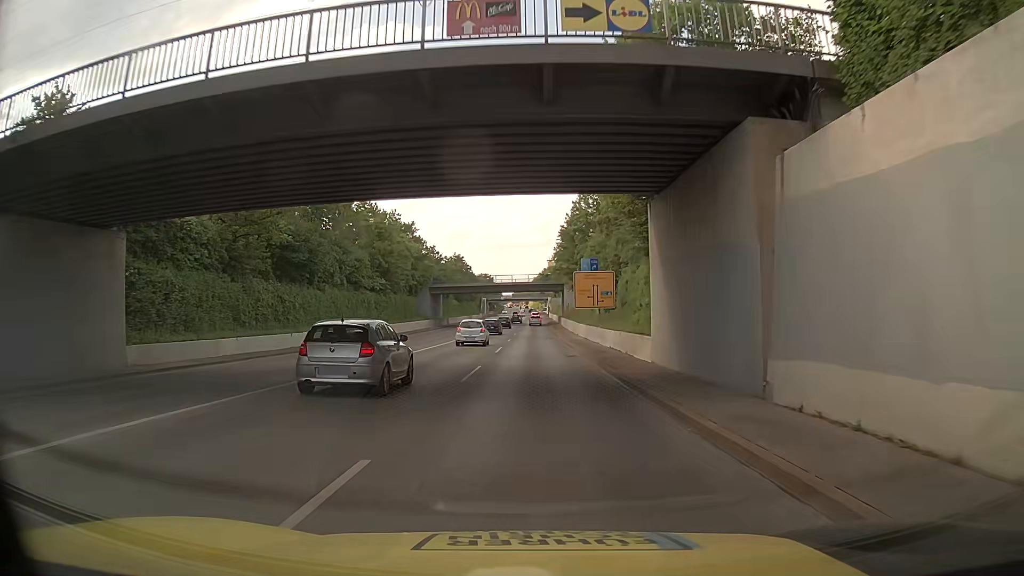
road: secondary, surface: asphalt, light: Day
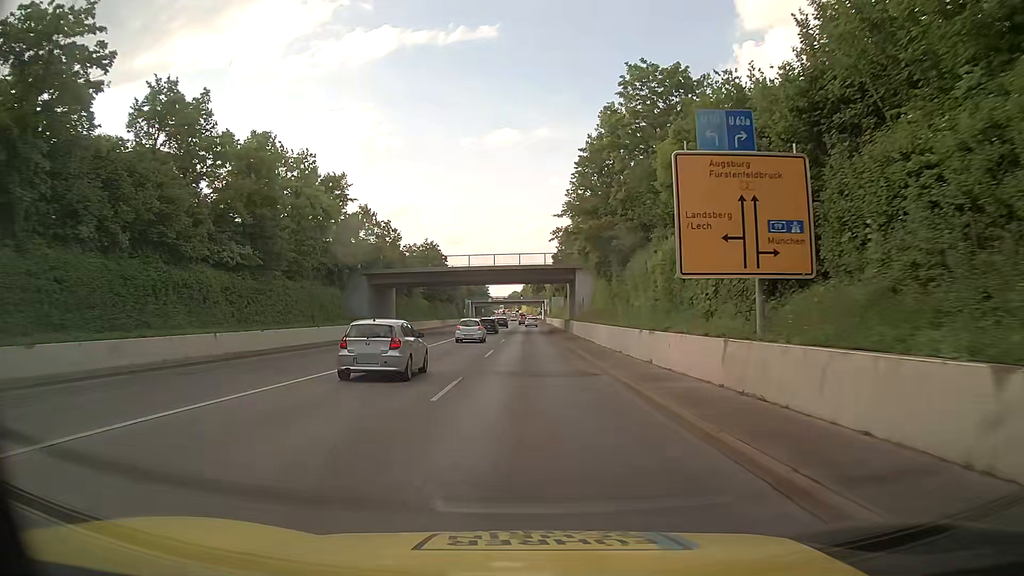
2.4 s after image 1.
(+0.3, +34.0) m; +1°
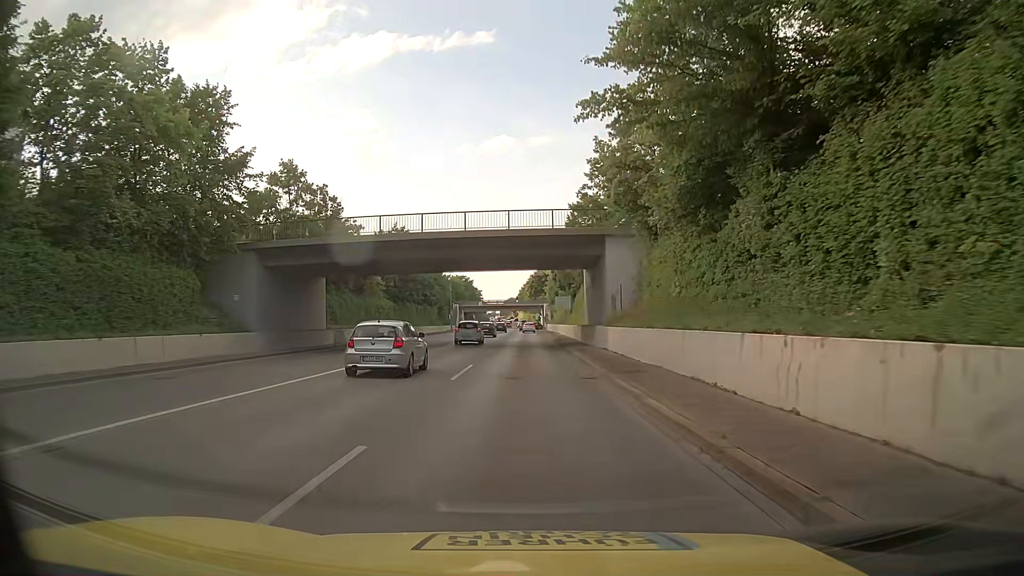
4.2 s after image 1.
(+0.2, +25.5) m; +1°
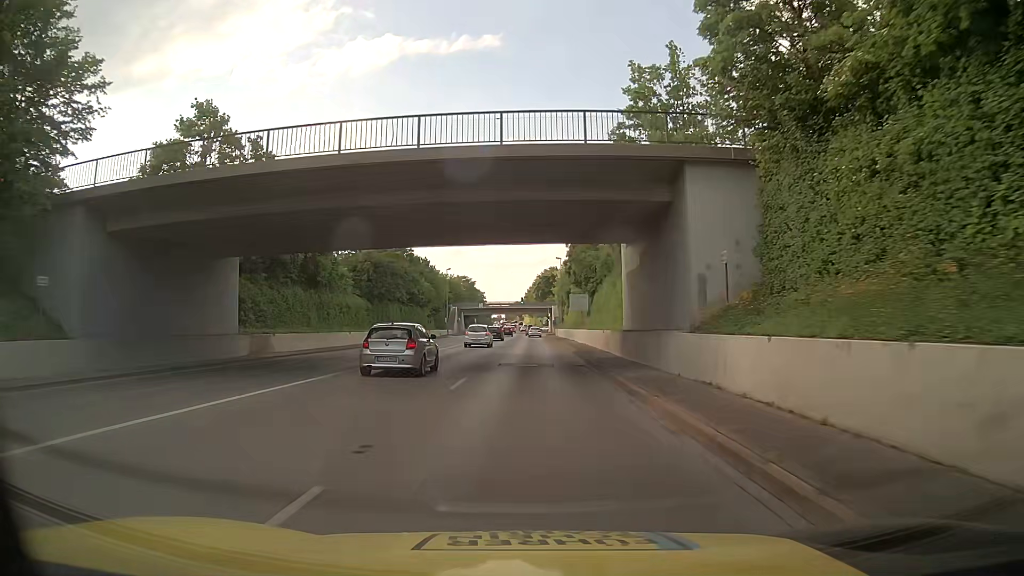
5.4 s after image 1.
(-0.1, +16.9) m; 0°
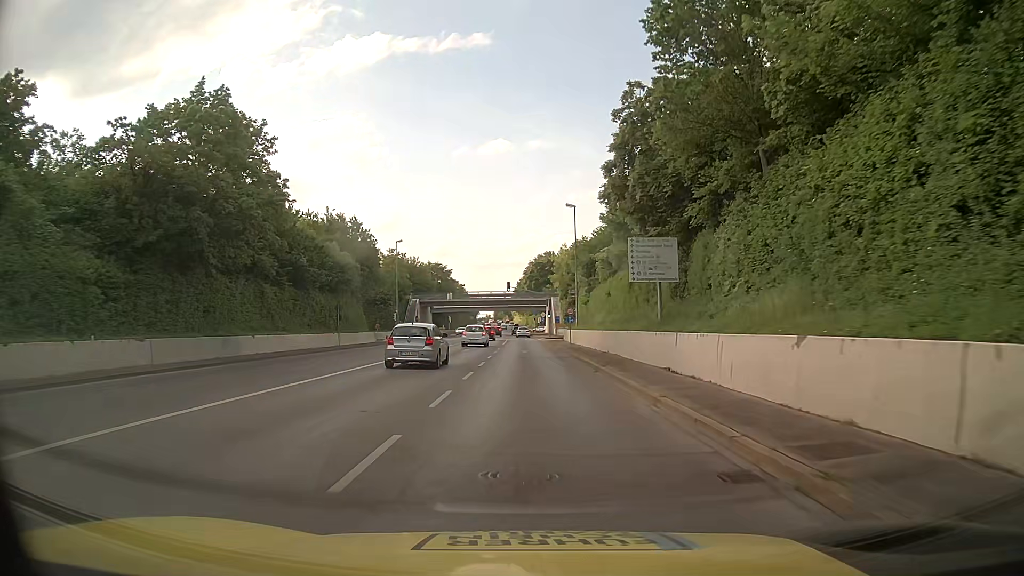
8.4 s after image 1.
(-0.9, +42.3) m; 0°
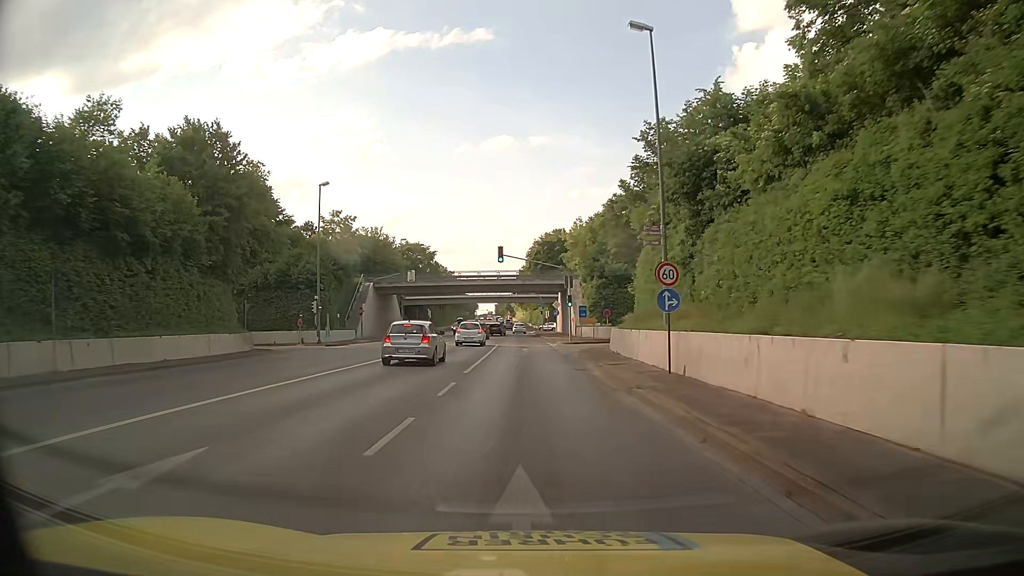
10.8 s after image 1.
(0.0, +34.0) m; 0°
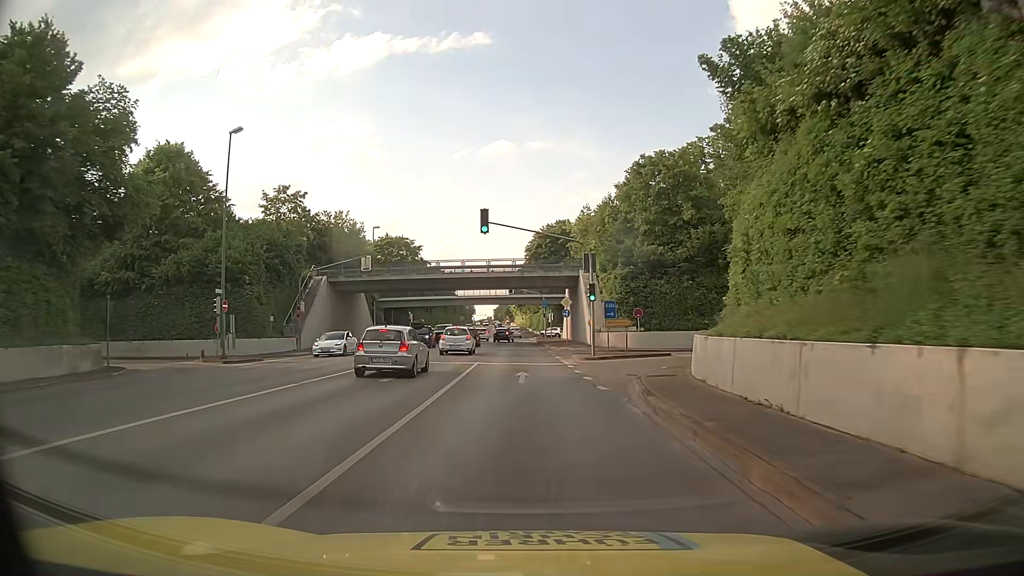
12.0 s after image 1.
(0.0, +17.1) m; 0°
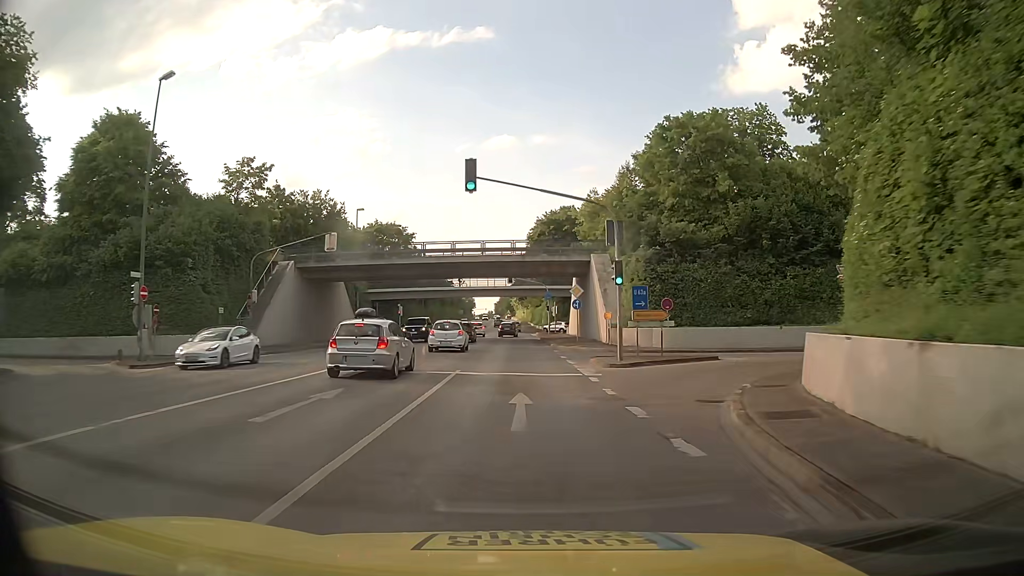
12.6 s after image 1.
(0.0, +8.5) m; 0°
(0, +10) (0, +20) (0, +30) (-1, +40) (-1, +50) (-1, +60) (-1, +70) (-2, +80) (-2, +90) (-2, +100) m
